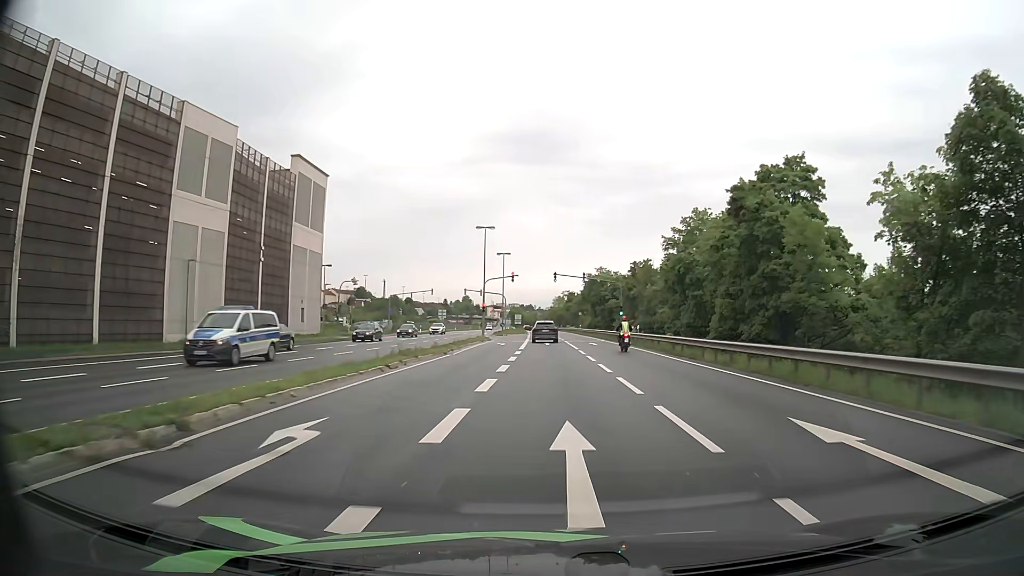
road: primary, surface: asphalt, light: Day
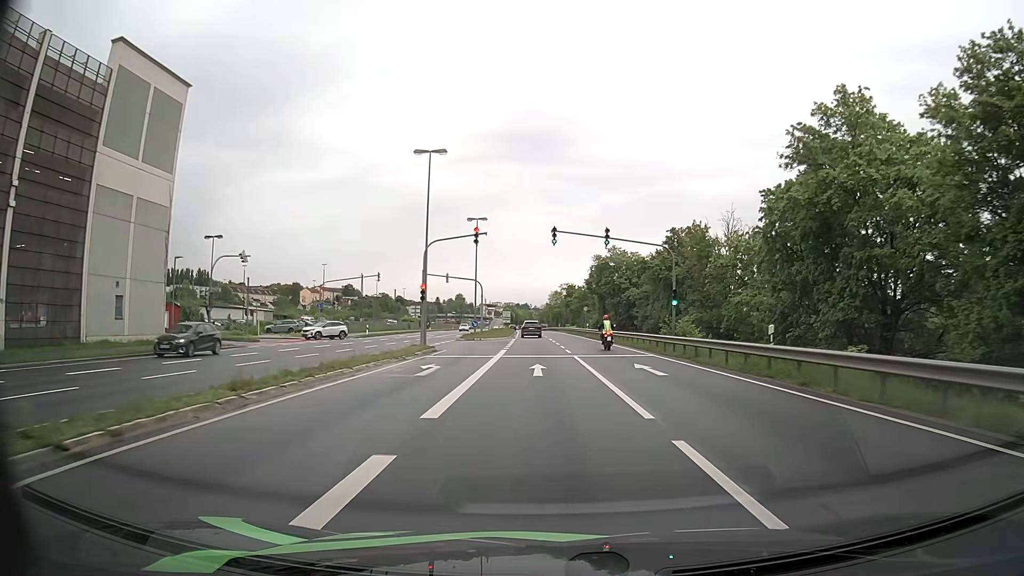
(-0.1, +27.6) m; 0°
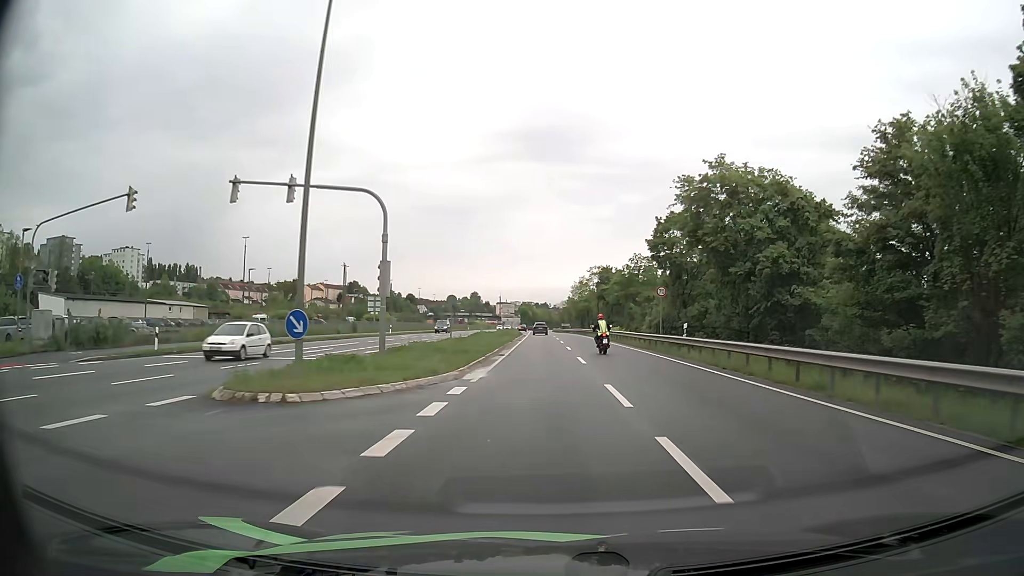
(-0.7, +43.8) m; -2°
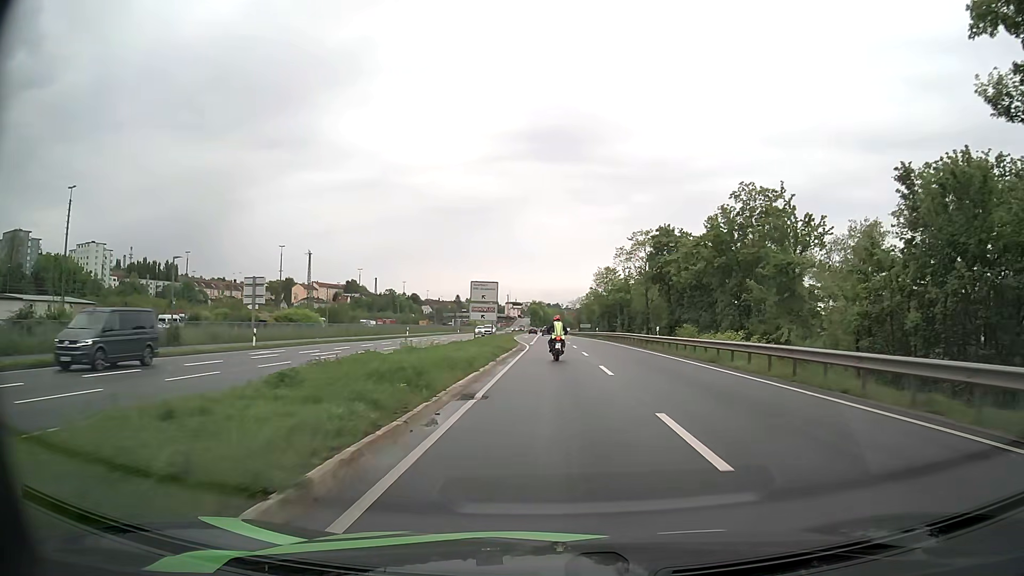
(-0.5, +40.8) m; -1°
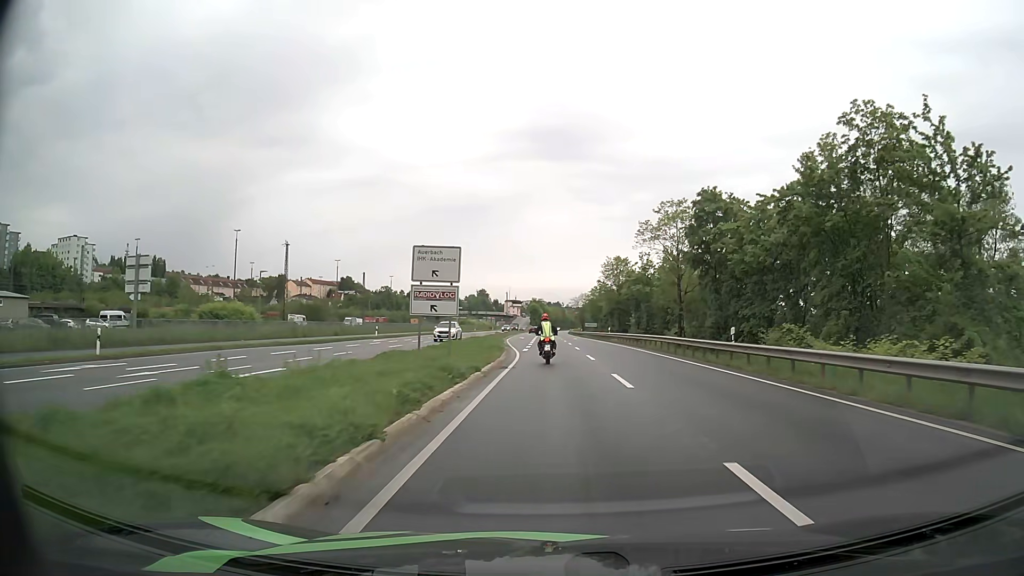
(0.0, +15.8) m; 0°
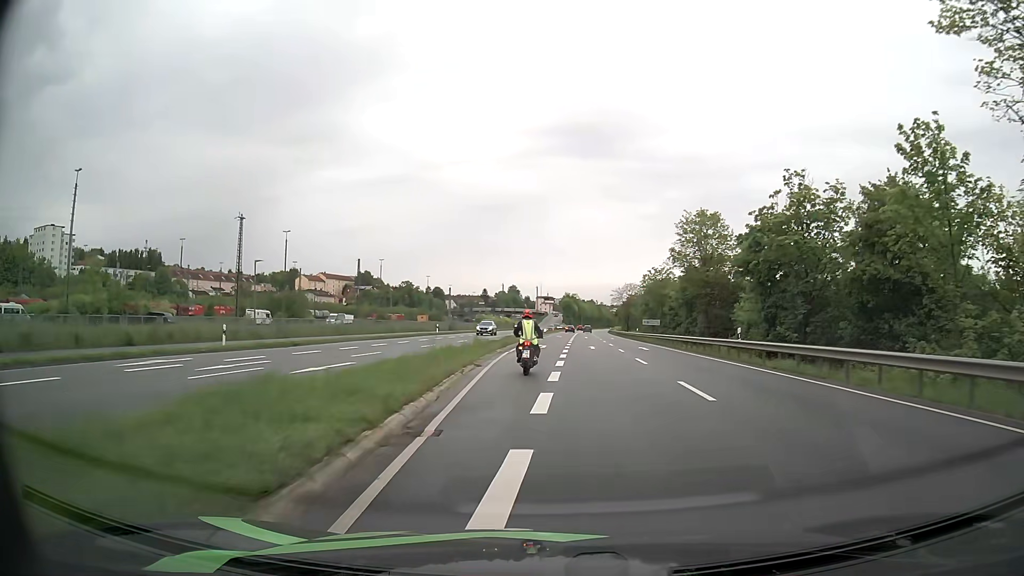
(-0.6, +38.5) m; -3°
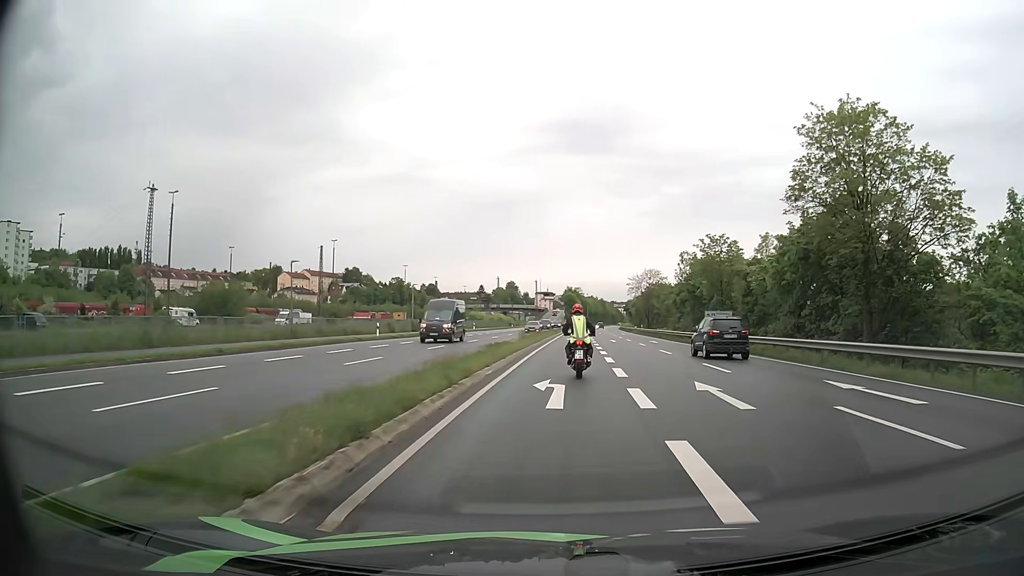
(-0.2, +29.7) m; 0°
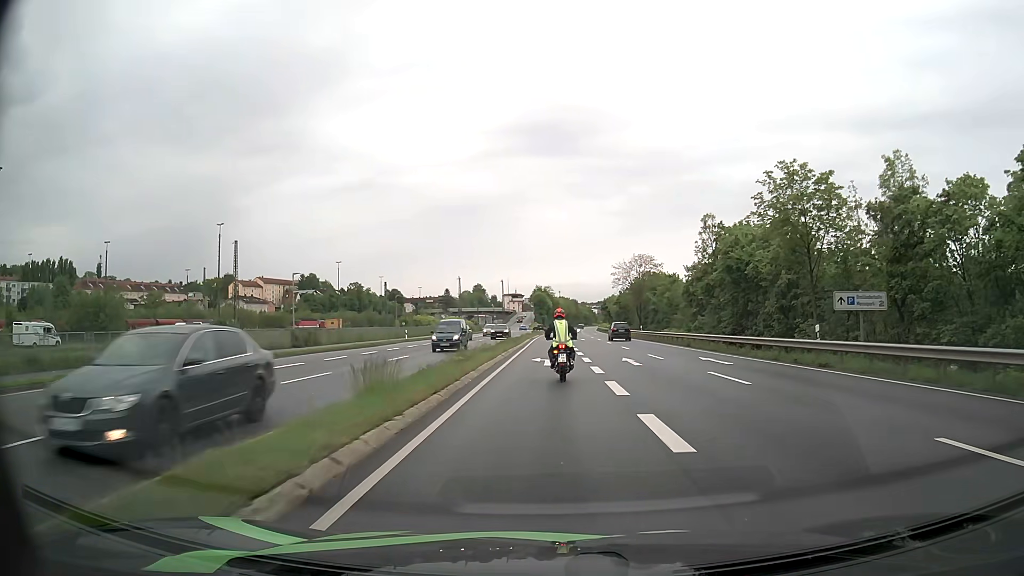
(+0.9, +27.6) m; +3°
(0, +10) (0, +20) (0, +30) (0, +40) (0, +50) (0, +60) (0, +70) (0, +80) (0, +90) (+1, +100) m
